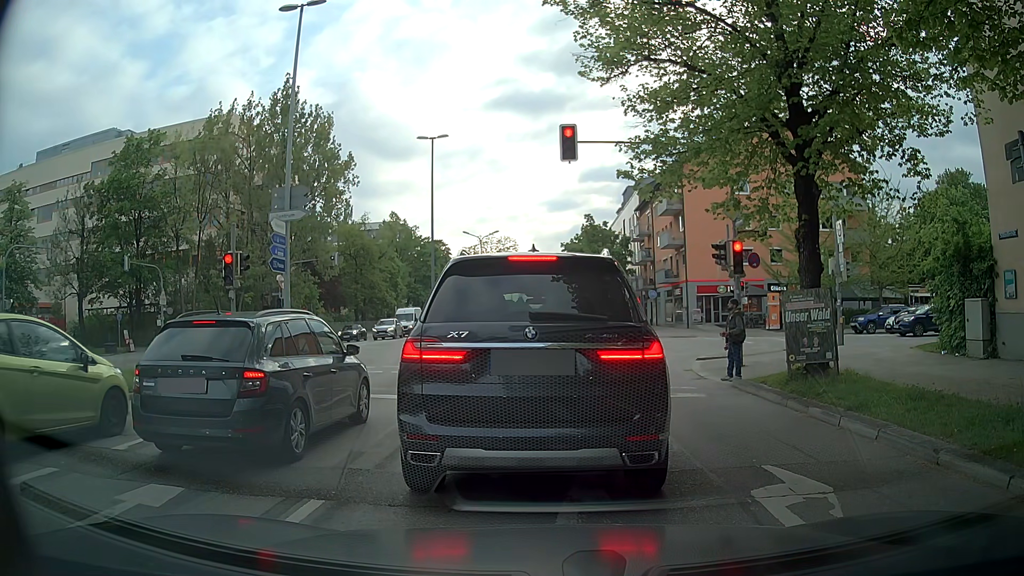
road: secondary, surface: asphalt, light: Day
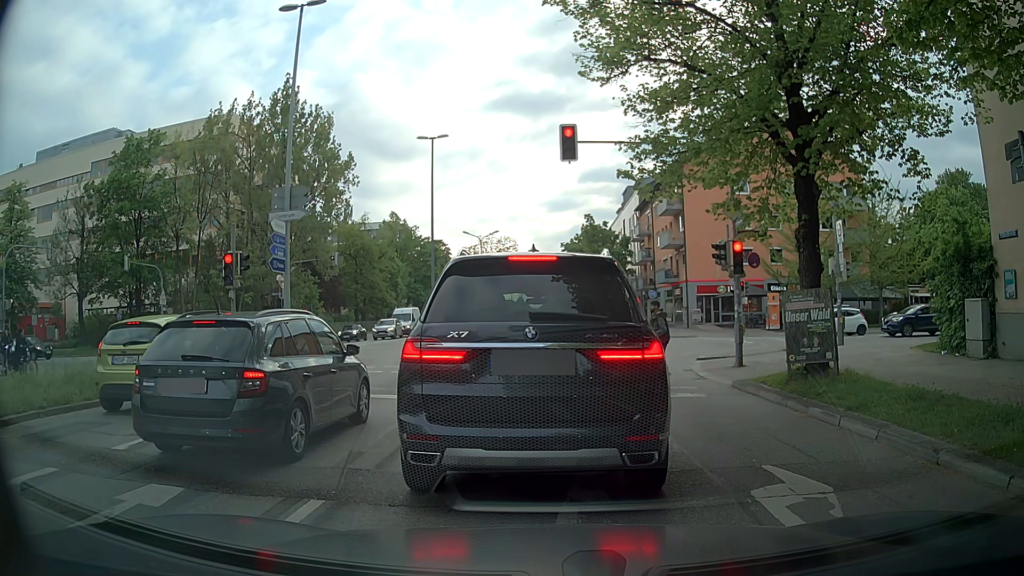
(0.0, 0.0) m; 0°
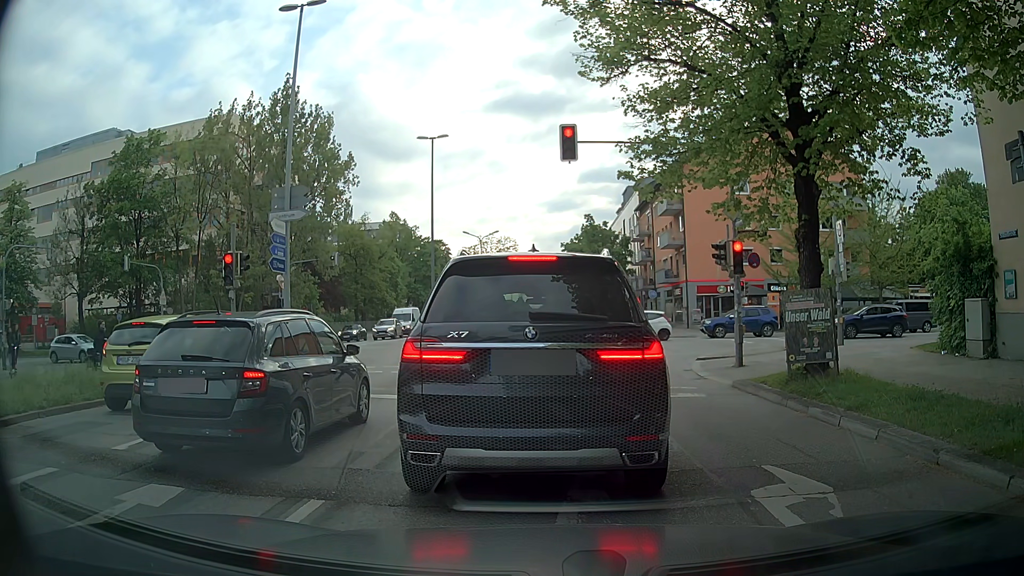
(0.0, 0.0) m; 0°
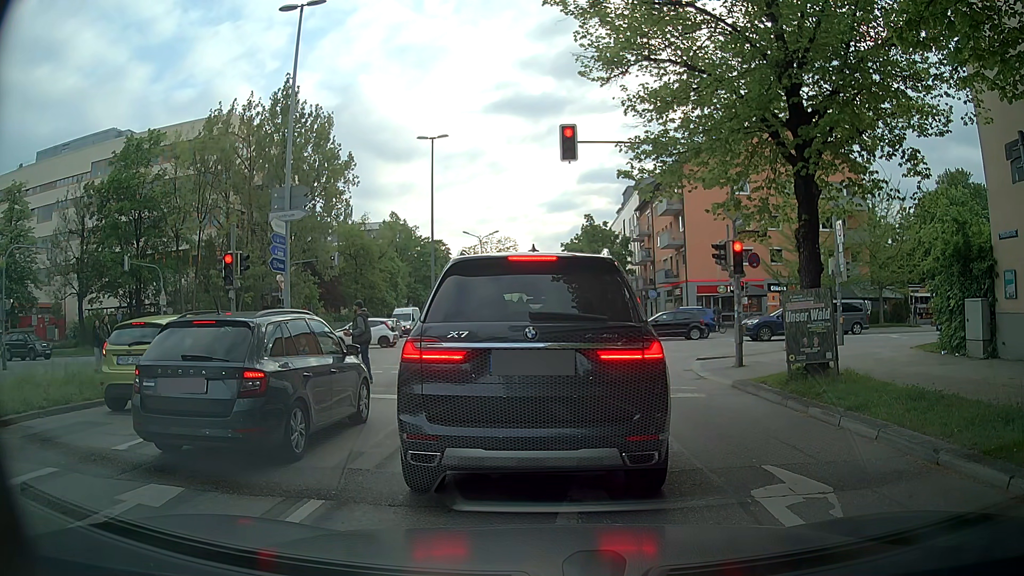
(0.0, 0.0) m; 0°
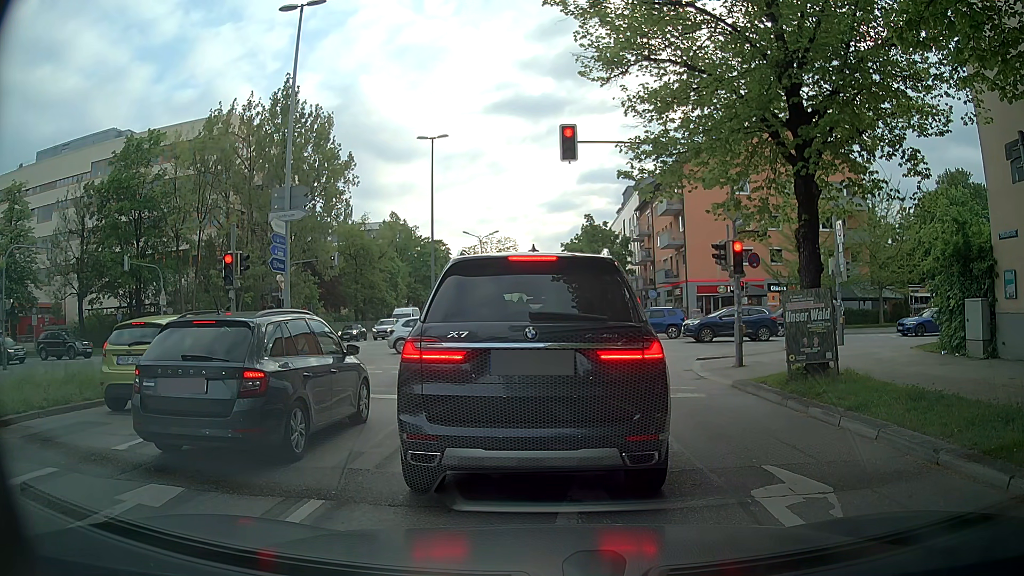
(0.0, 0.0) m; 0°
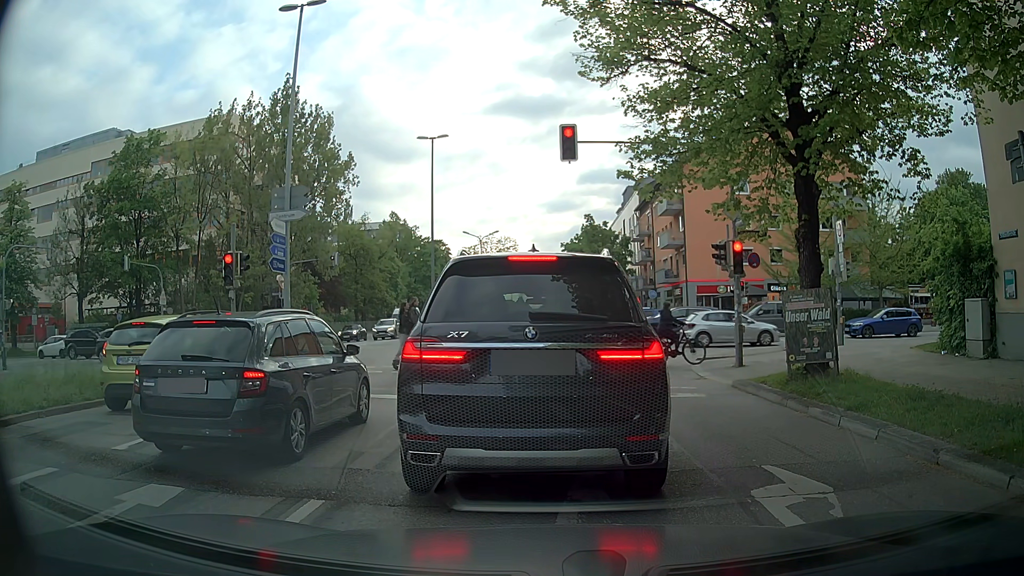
(0.0, 0.0) m; 0°
